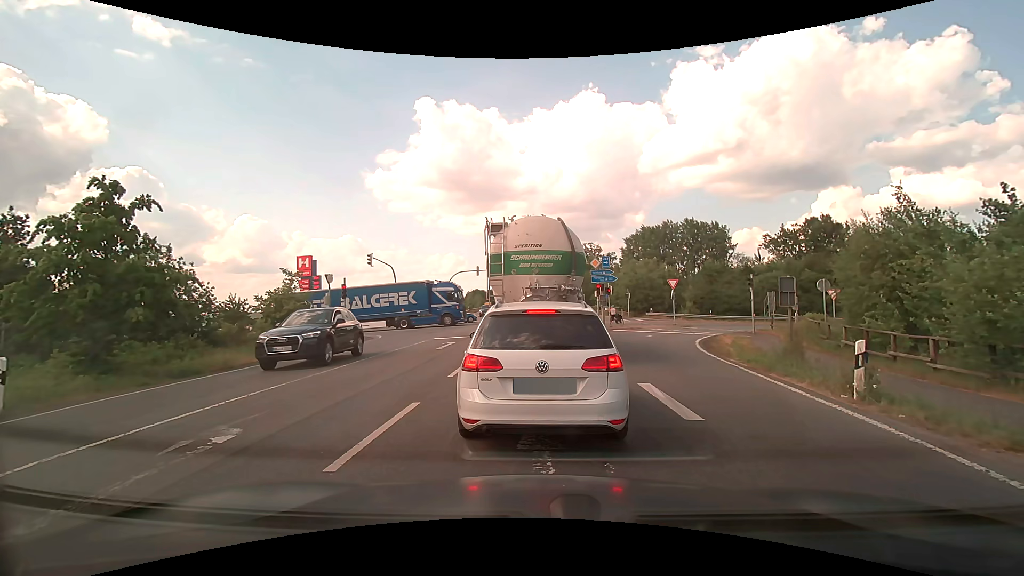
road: primary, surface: asphalt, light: Day
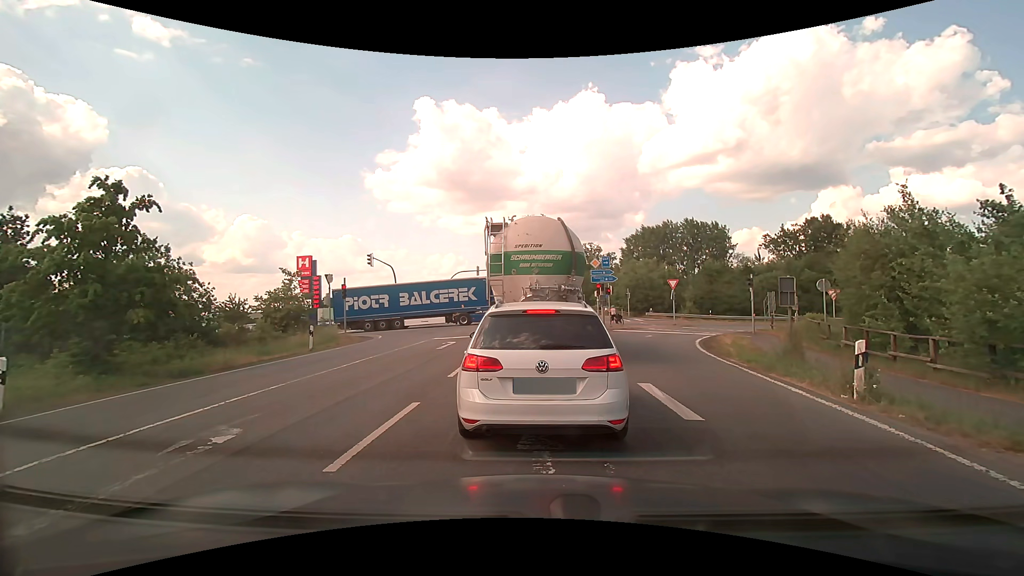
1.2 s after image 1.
(0.0, 0.0) m; 0°
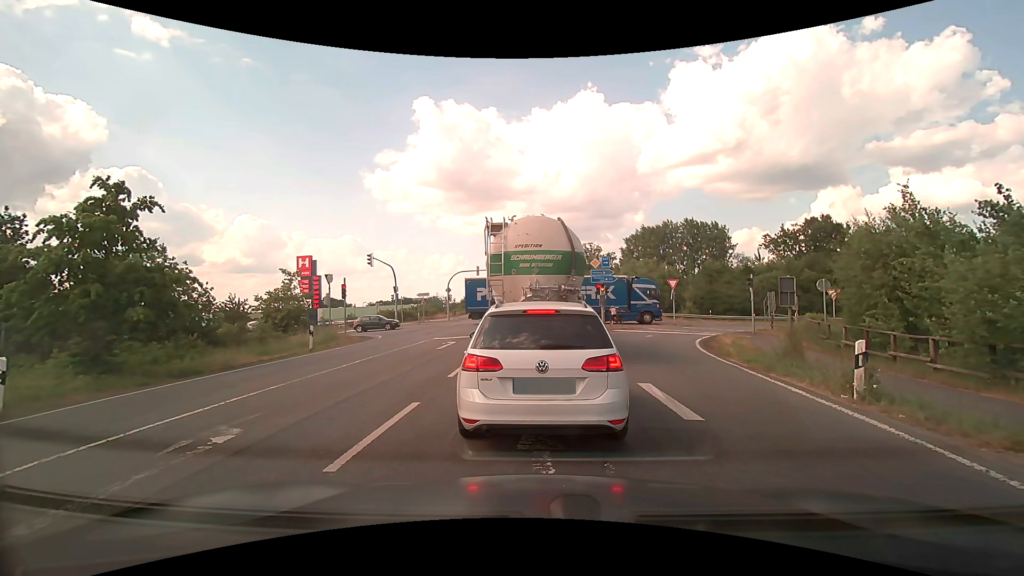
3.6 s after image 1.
(0.0, 0.0) m; 0°
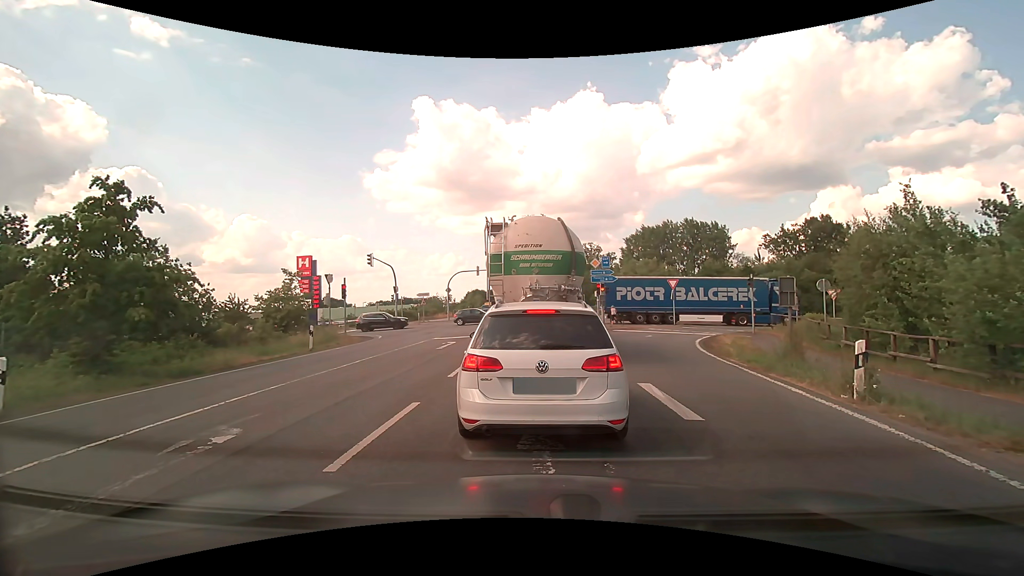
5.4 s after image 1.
(0.0, 0.0) m; 0°
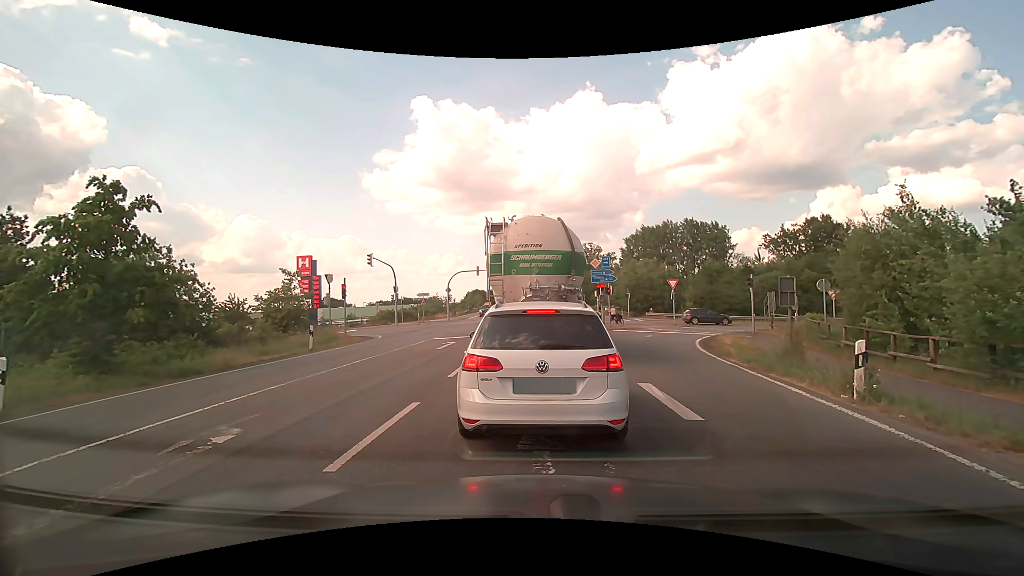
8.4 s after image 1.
(0.0, 0.0) m; 0°
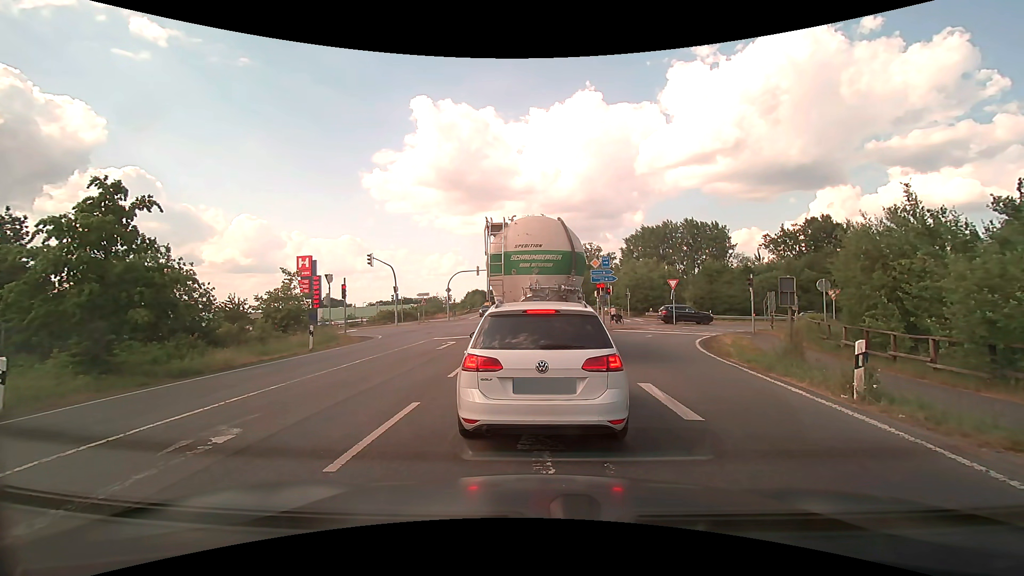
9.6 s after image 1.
(0.0, 0.0) m; 0°
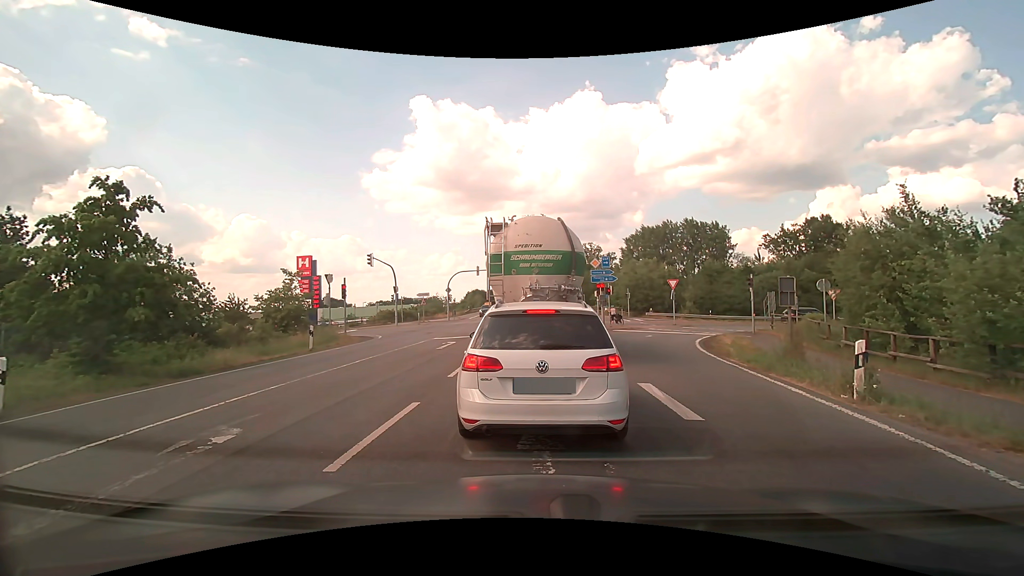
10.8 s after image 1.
(0.0, 0.0) m; 0°
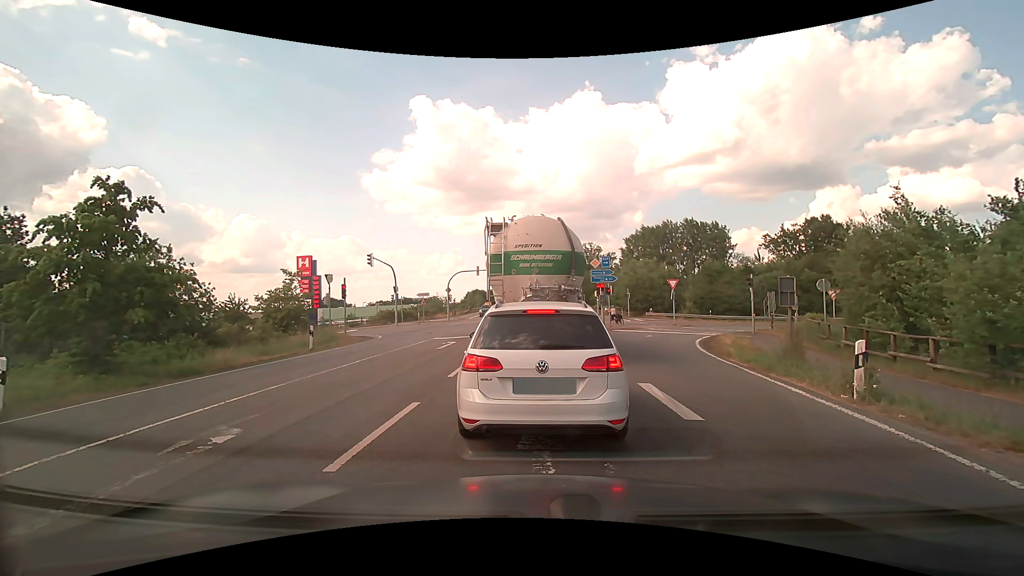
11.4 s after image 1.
(0.0, 0.0) m; 0°
(0, +10) (0, +20) (0, +30) (-1, +40) (-1, +50) (-1, +60) (-1, +70) (-1, +80) (-1, +90) (-2, +100) m
